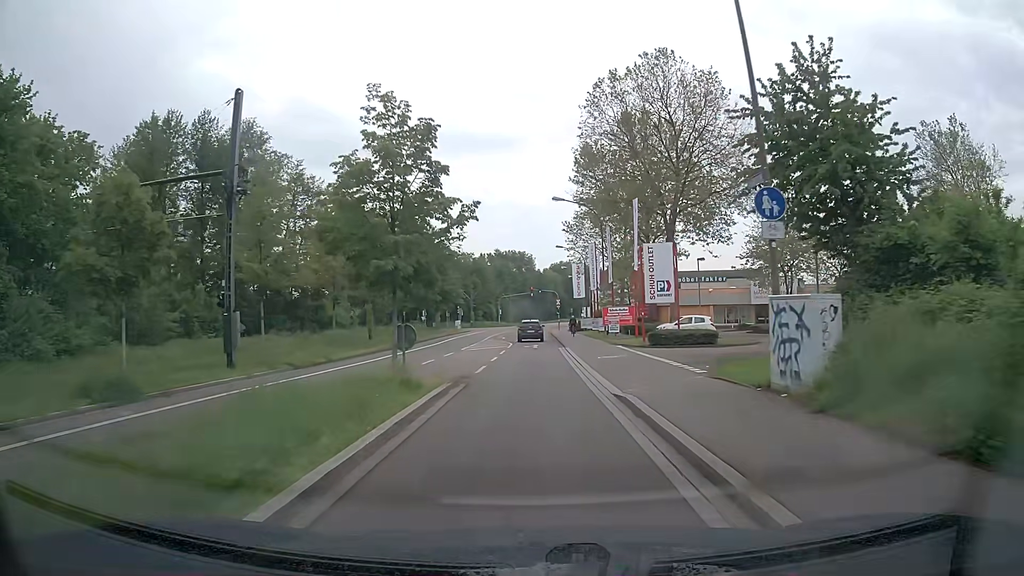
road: tertiary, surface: asphalt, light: Day
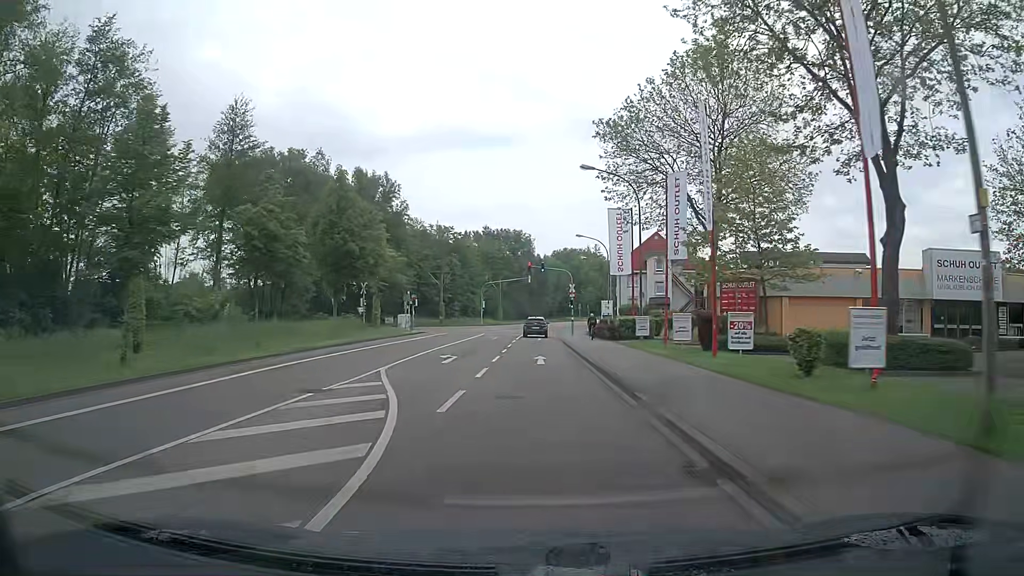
(-0.1, +38.7) m; 0°
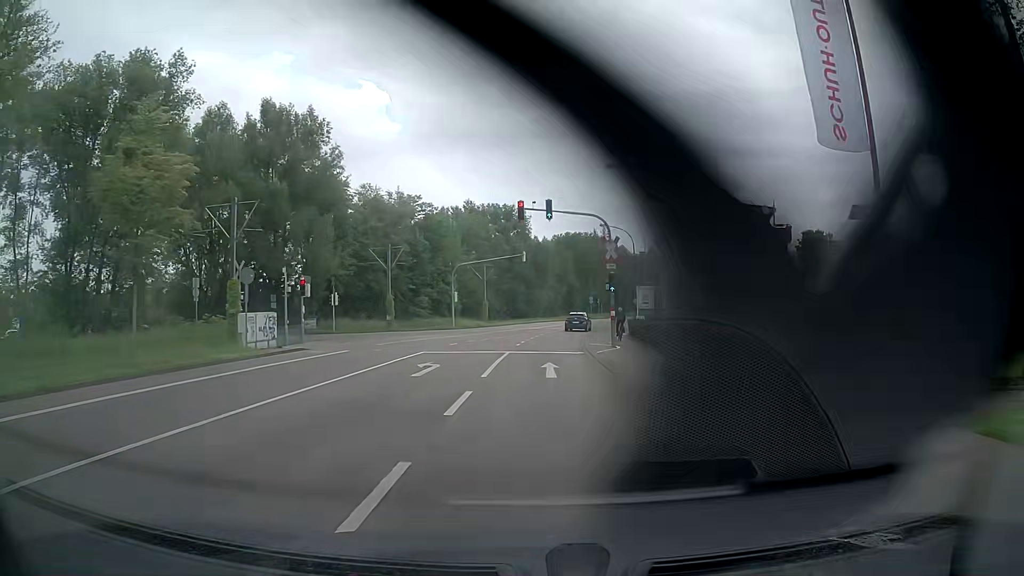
(+0.2, +30.7) m; +1°
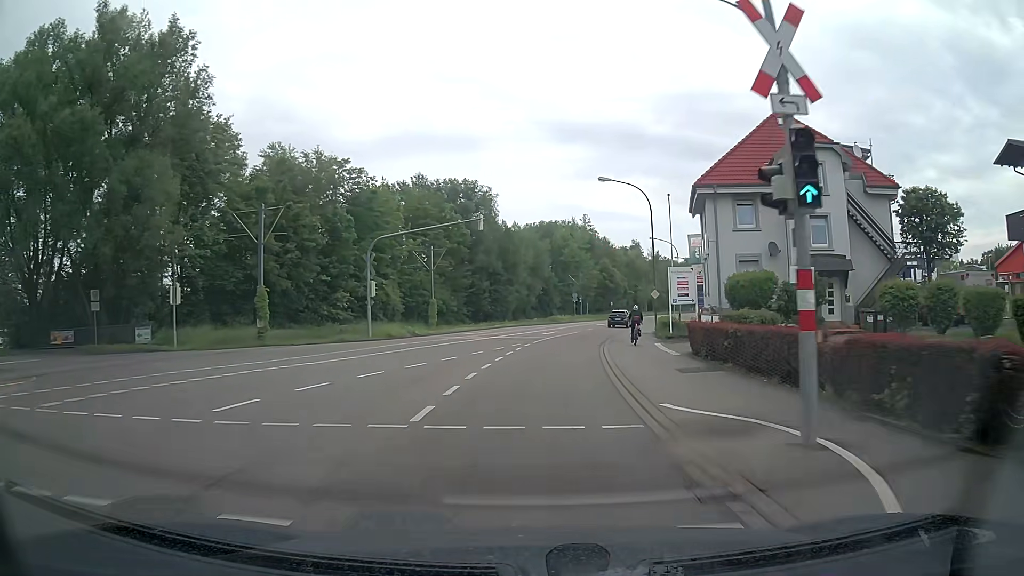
(+0.4, +22.6) m; +2°
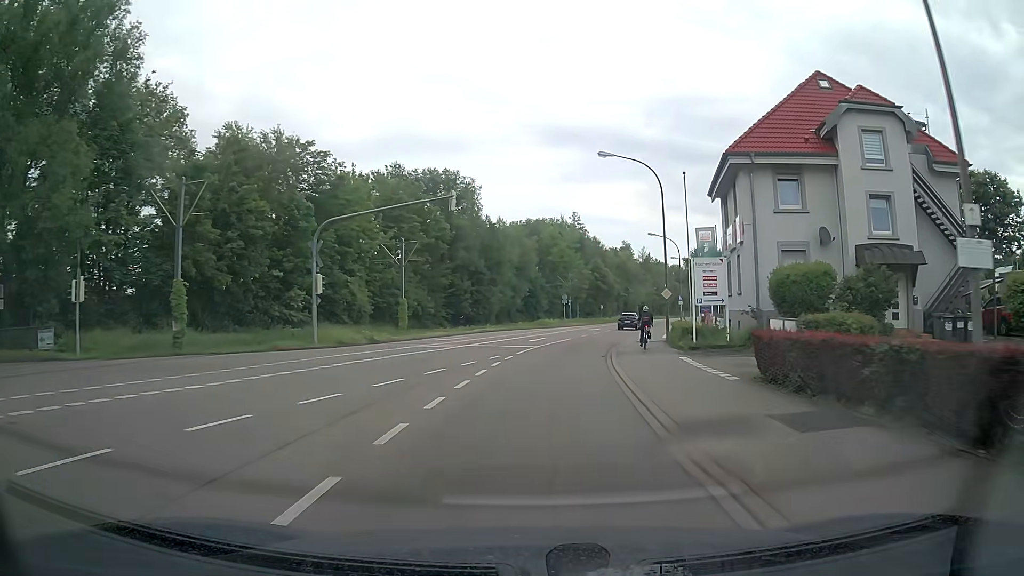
(+0.1, +7.5) m; +1°
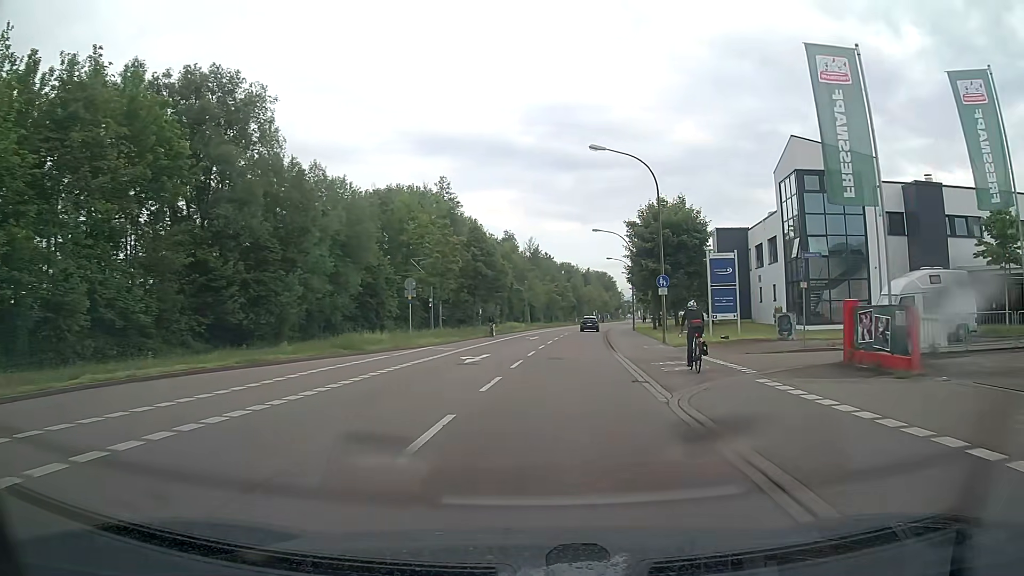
(+3.2, +37.7) m; +11°
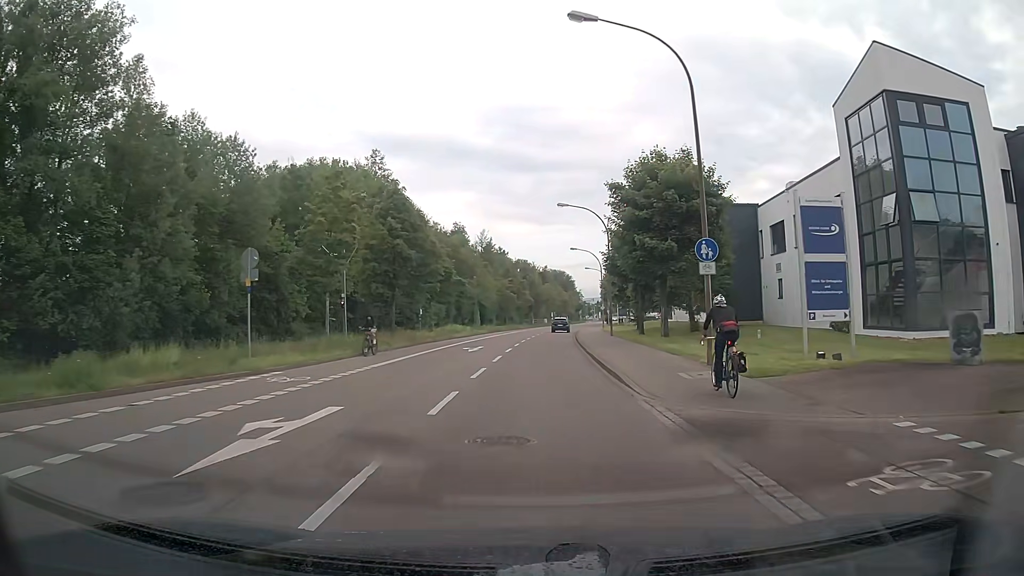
(+0.6, +15.1) m; +4°
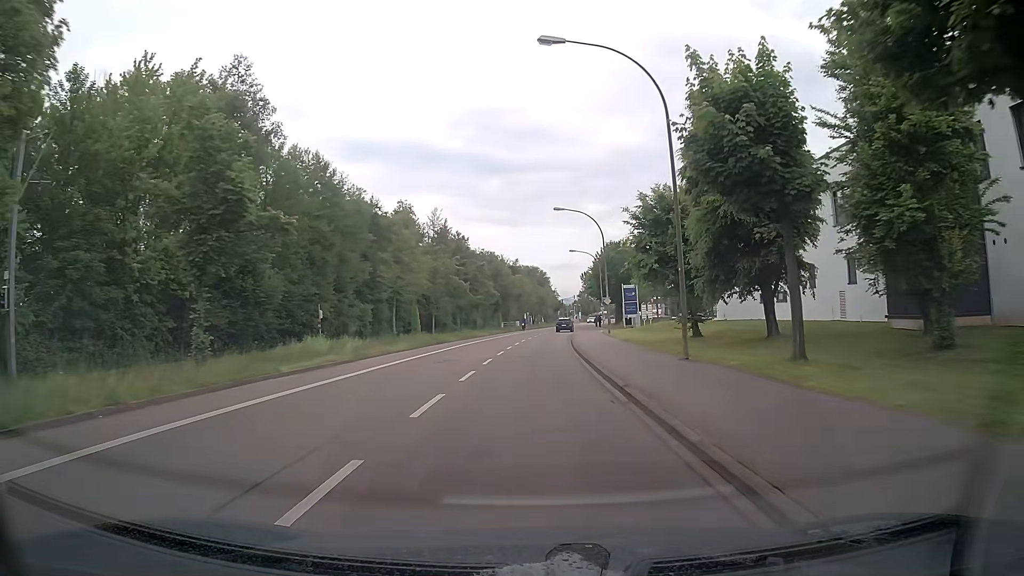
(+0.8, +30.1) m; +3°
(0, +10) (0, +20) (0, +30) (+1, +40) (+1, +50) (+2, +60) (+3, +70) (+4, +80) (+5, +90) (+7, +100) m
